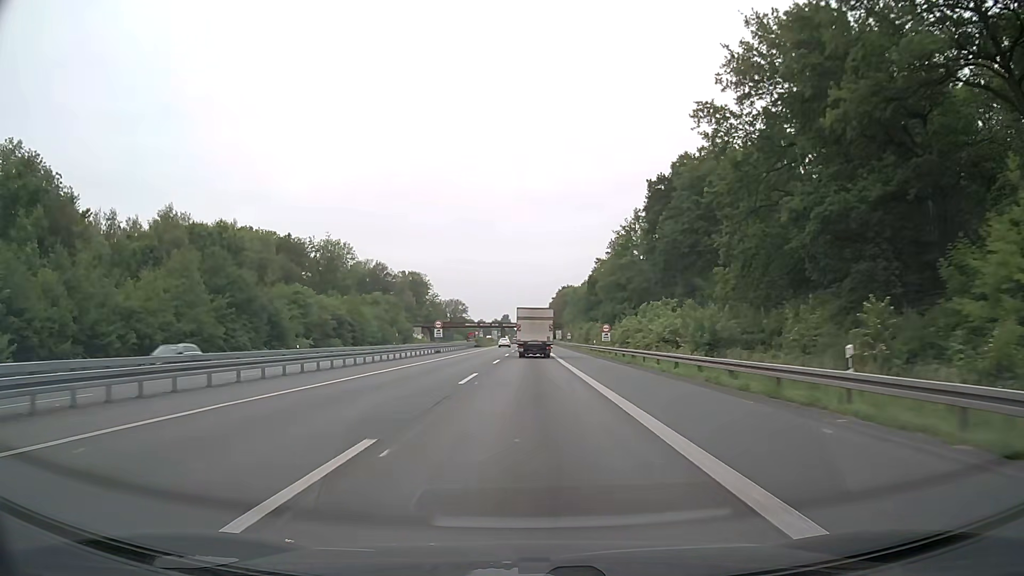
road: motorway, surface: asphalt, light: Day
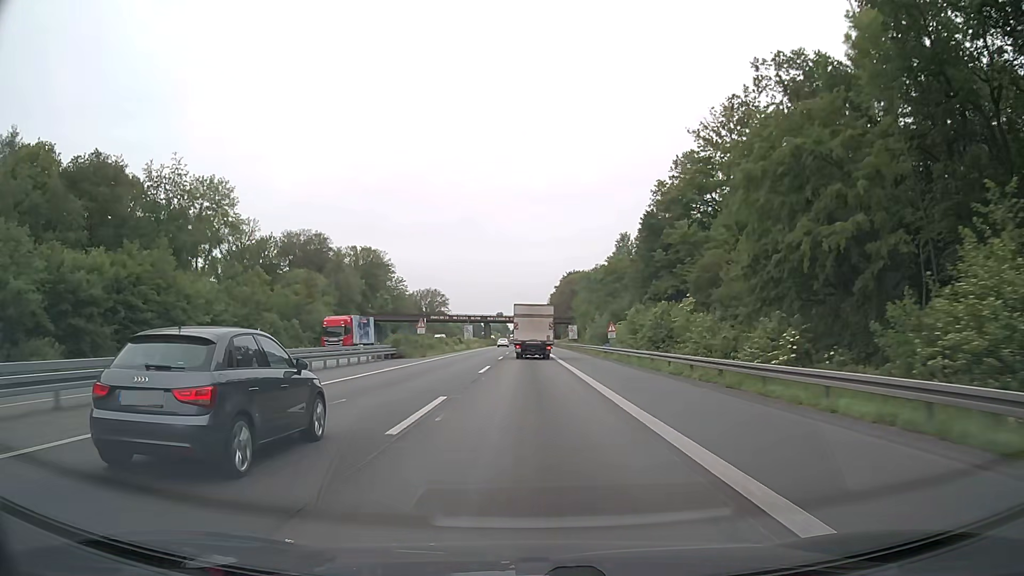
(+0.1, +63.3) m; 0°
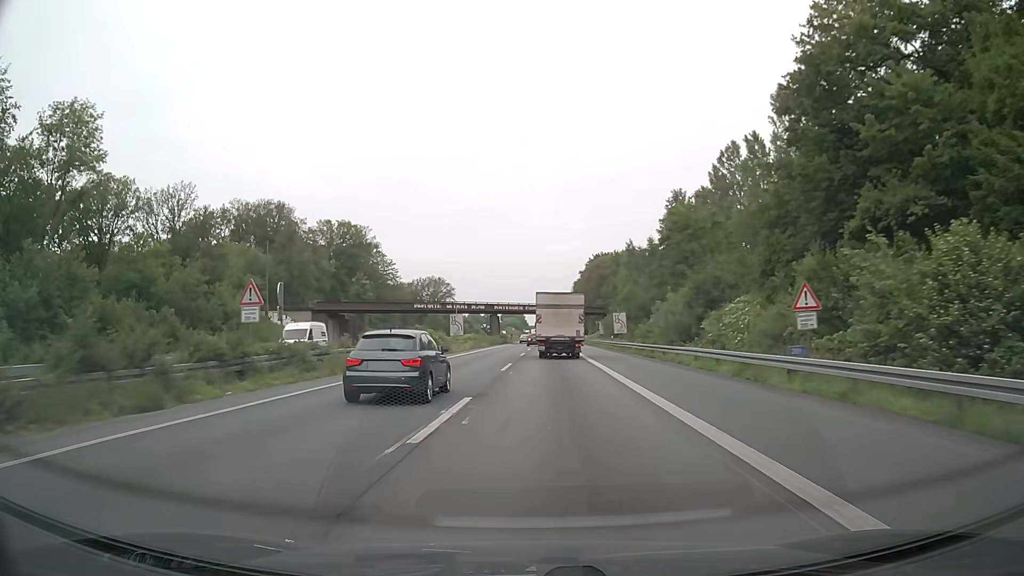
(-0.2, +35.9) m; -2°
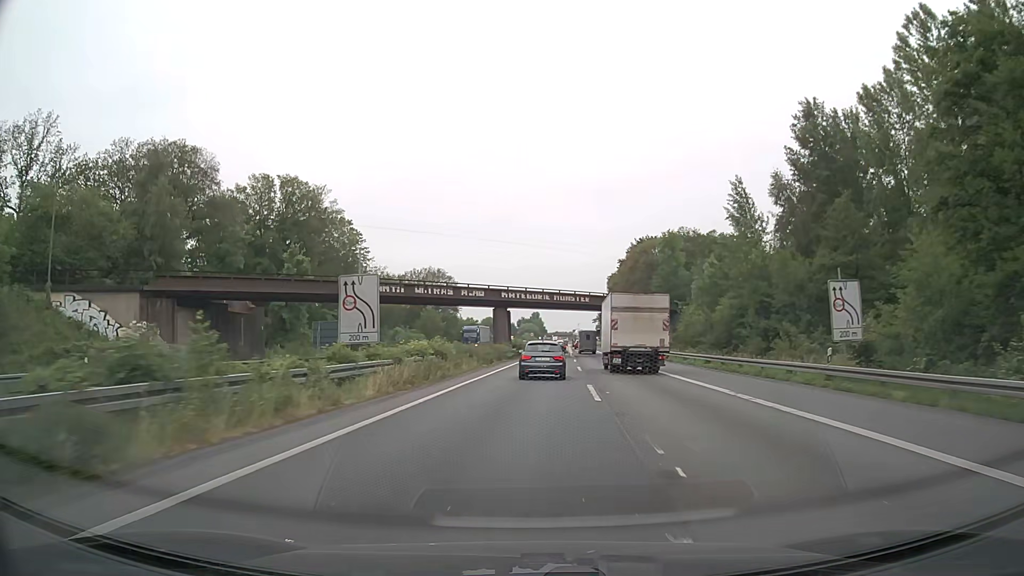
(-1.1, +44.0) m; -1°
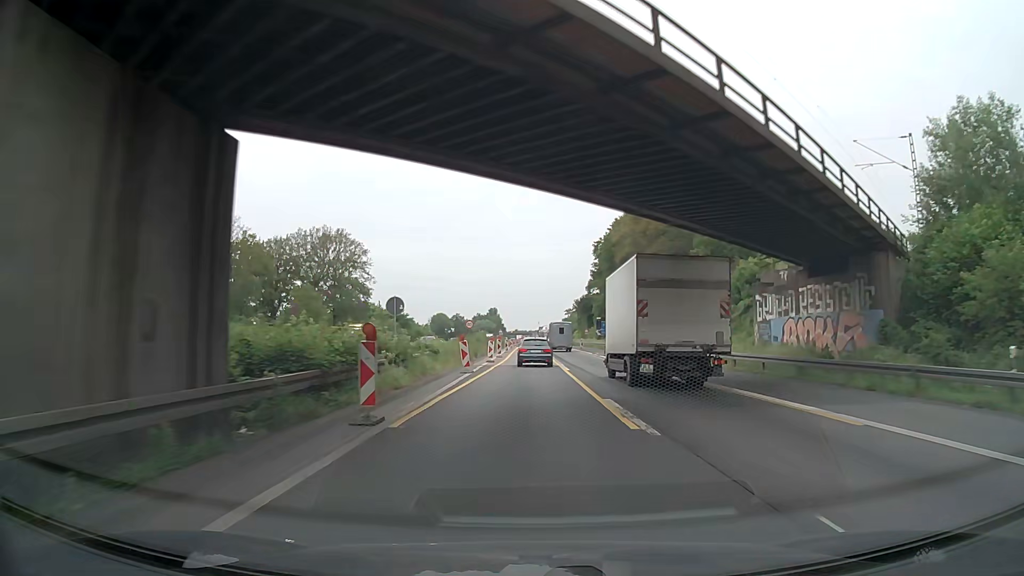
(+2.1, +58.9) m; +4°
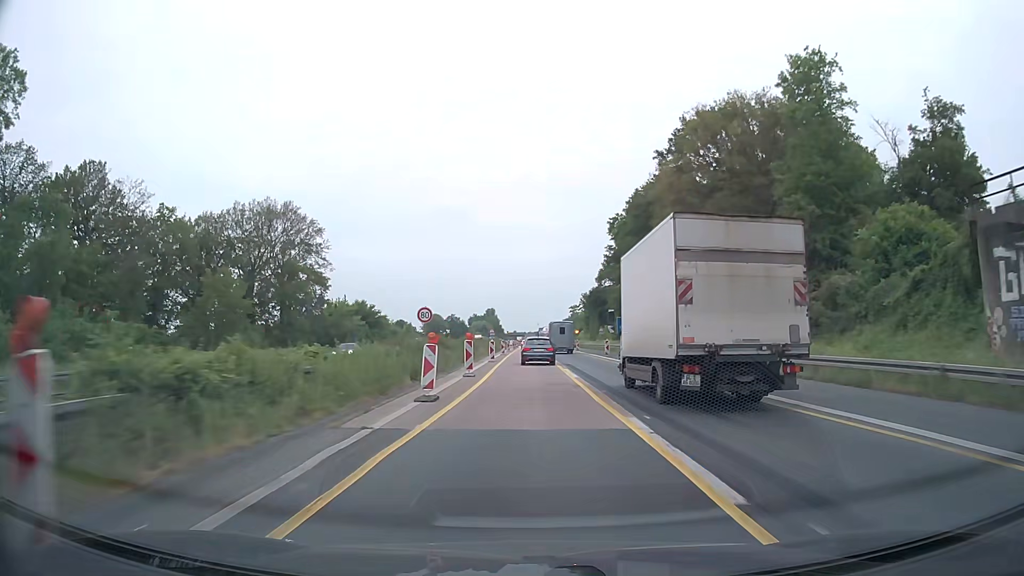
(-0.2, +24.4) m; -1°
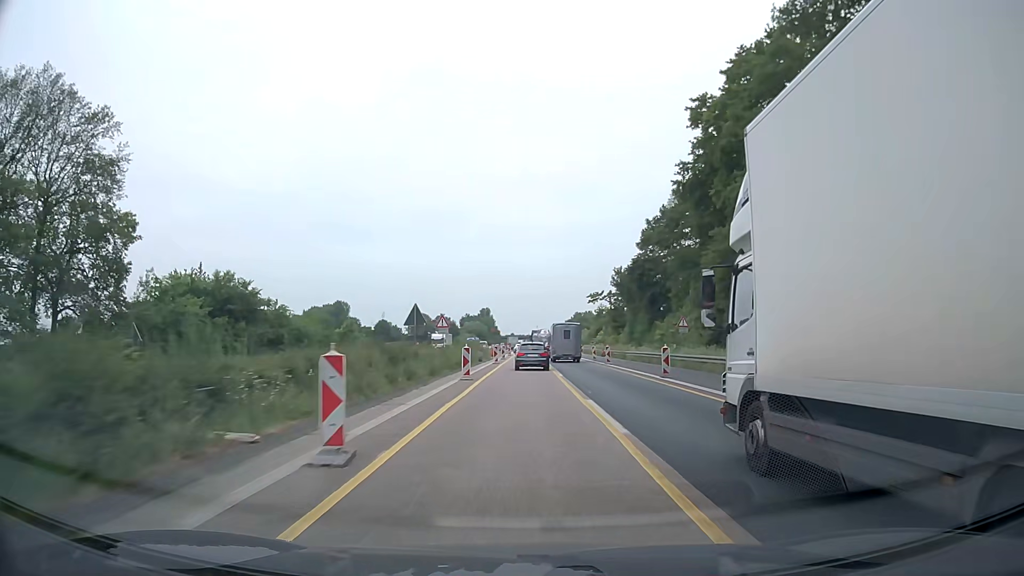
(+0.7, +49.3) m; +1°
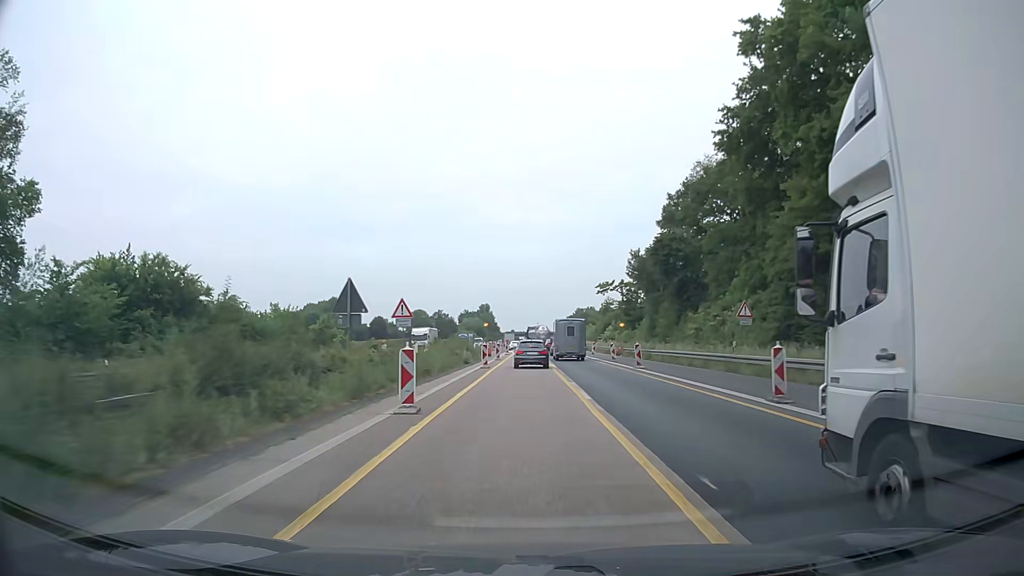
(0.0, +12.3) m; 0°
(0, +10) (0, +20) (0, +30) (0, +40) (0, +50) (0, +60) (0, +70) (0, +80) (-1, +90) (-1, +100) m
